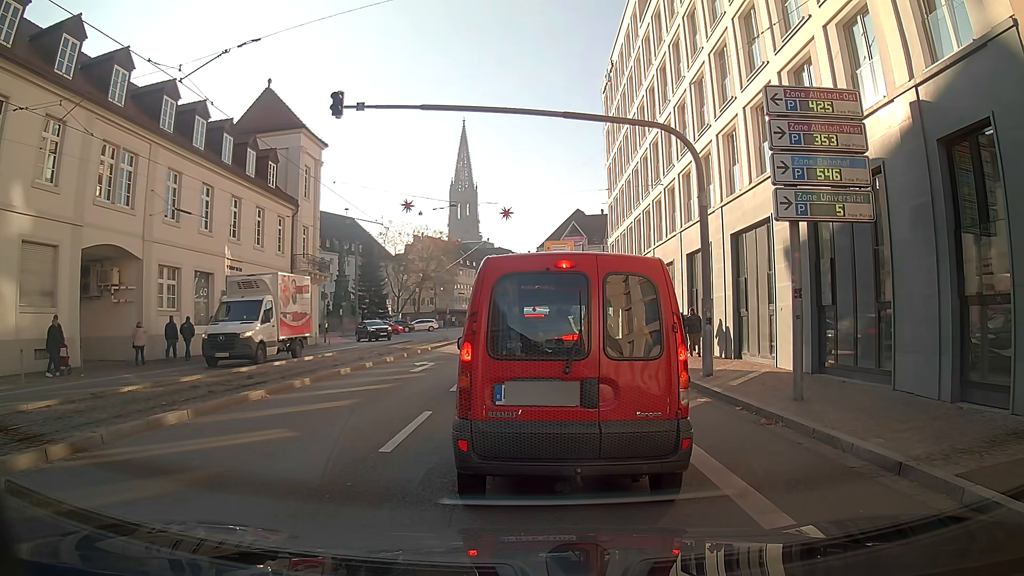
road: primary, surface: asphalt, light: Day
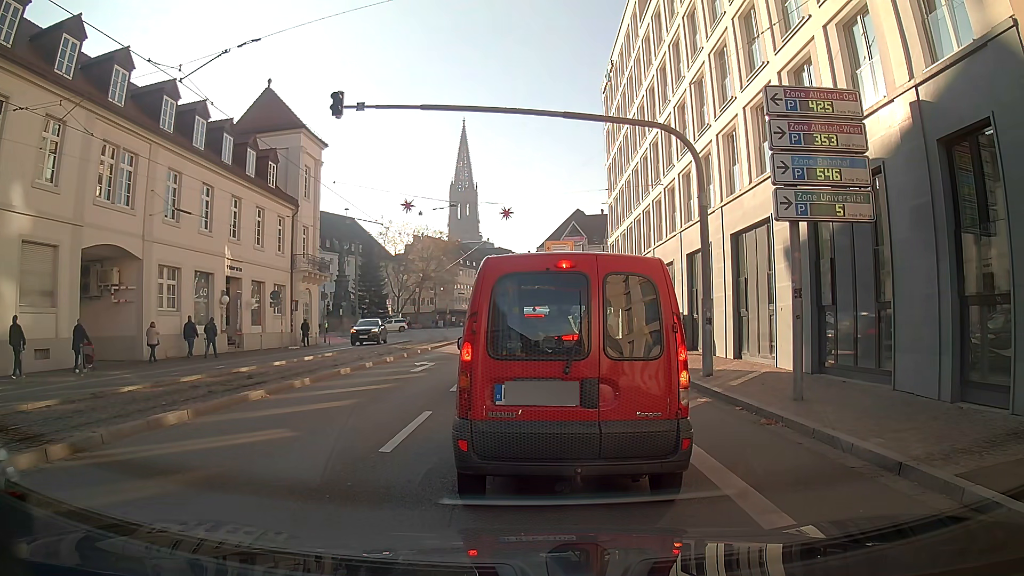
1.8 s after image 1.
(0.0, 0.0) m; 0°
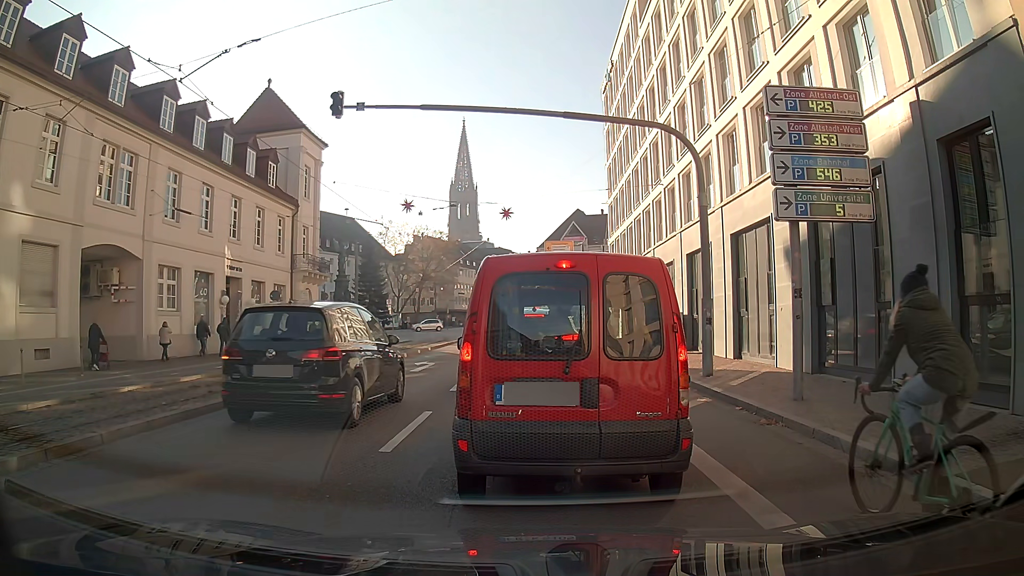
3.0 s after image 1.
(0.0, 0.0) m; 0°
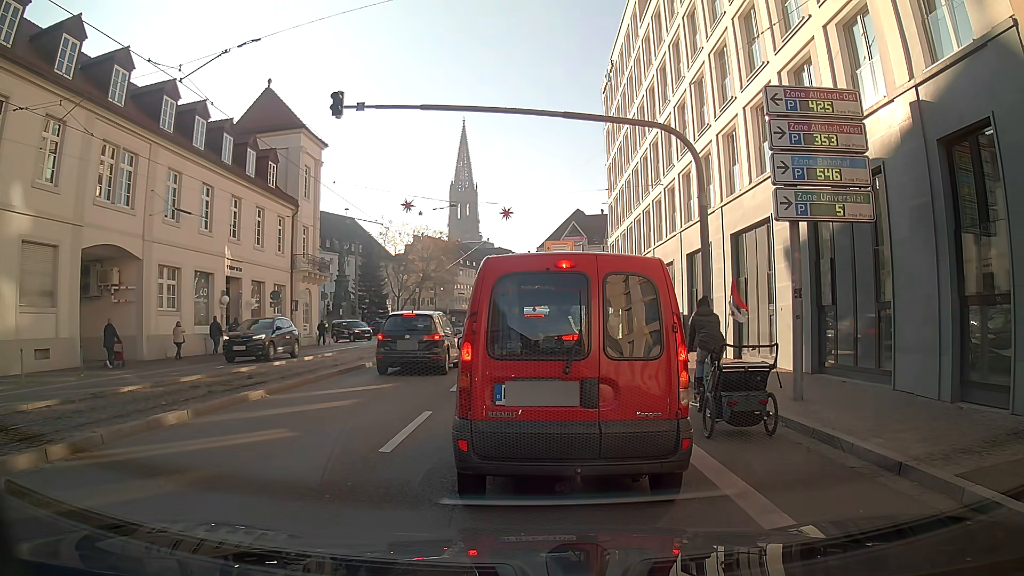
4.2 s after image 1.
(0.0, 0.0) m; 0°
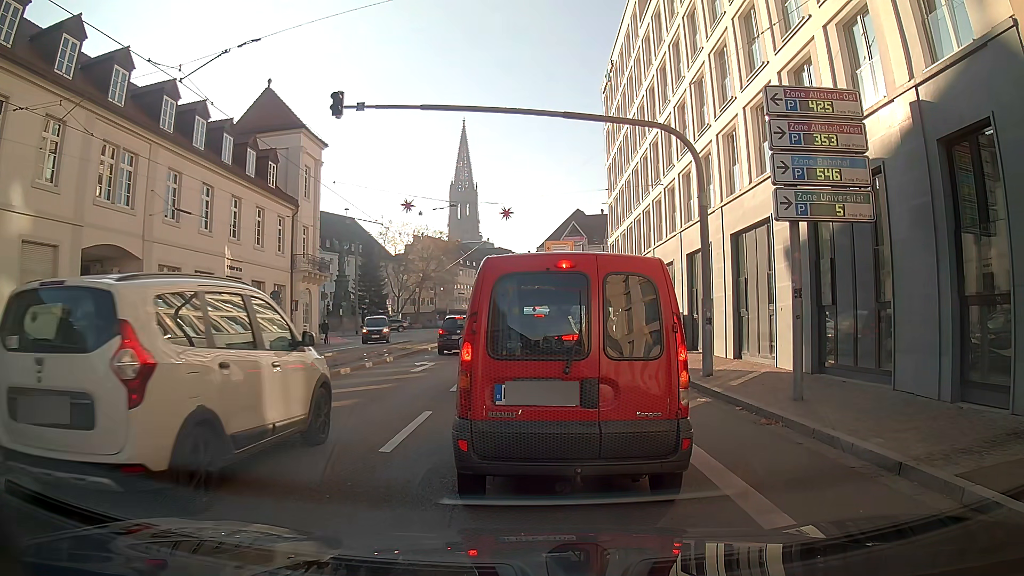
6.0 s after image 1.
(0.0, 0.0) m; 0°
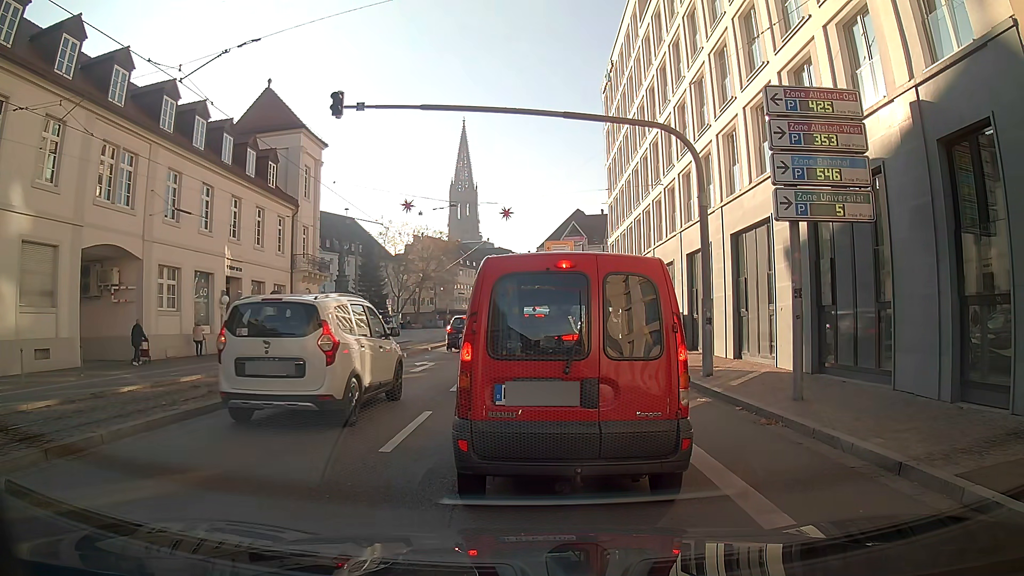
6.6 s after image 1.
(0.0, 0.0) m; 0°
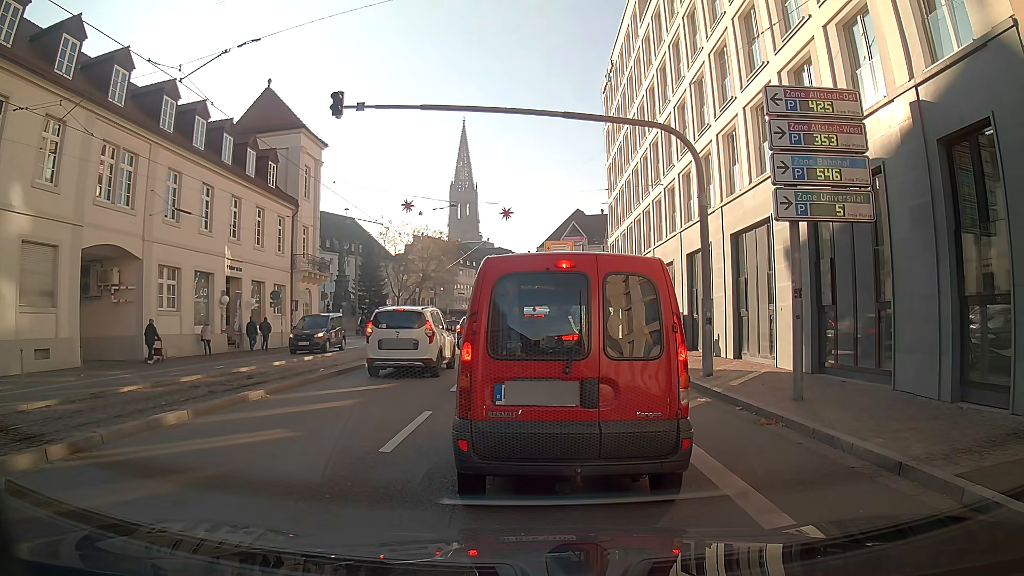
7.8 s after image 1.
(0.0, 0.0) m; 0°
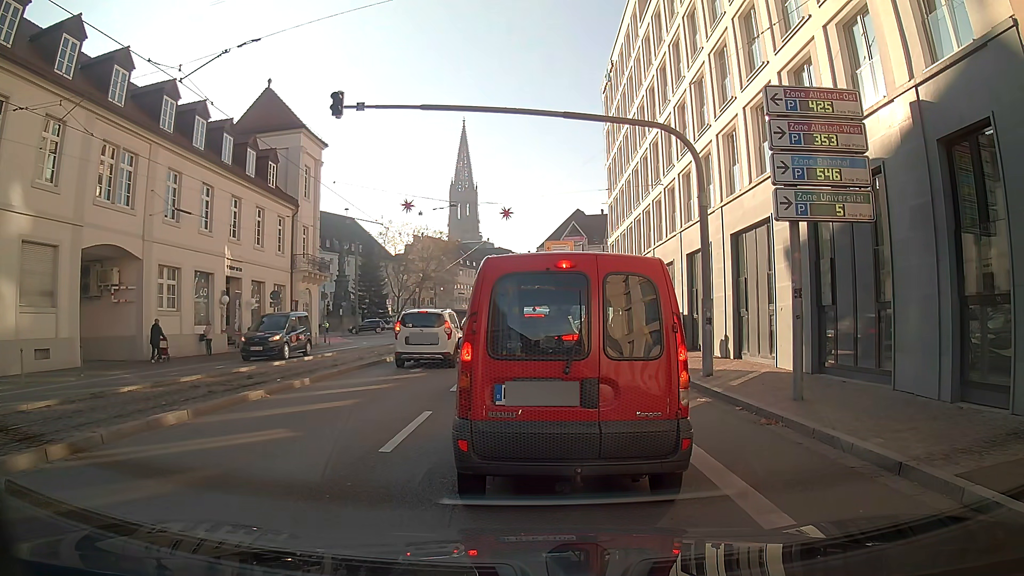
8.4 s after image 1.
(0.0, 0.0) m; 0°
